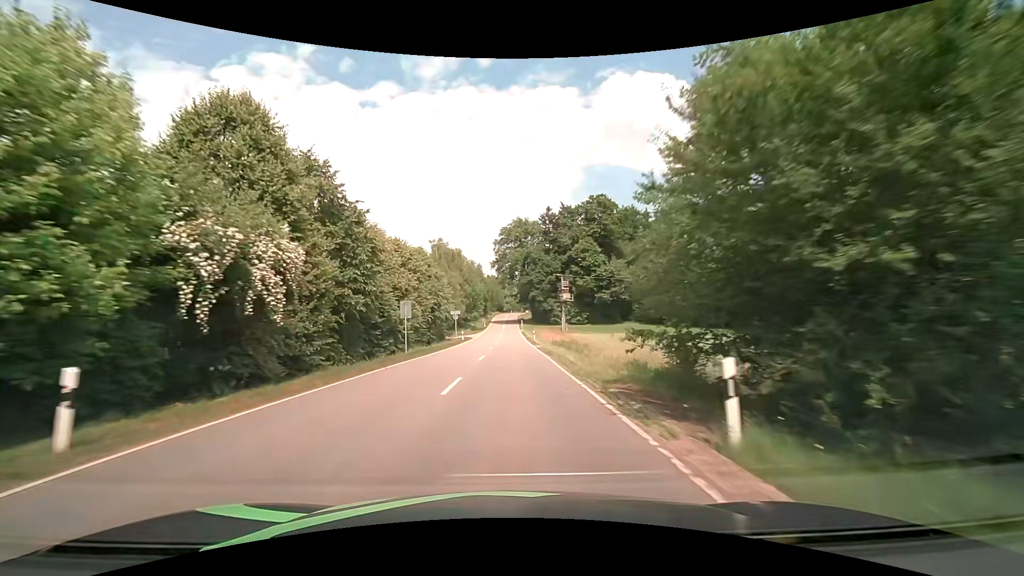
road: tertiary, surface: asphalt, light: Day
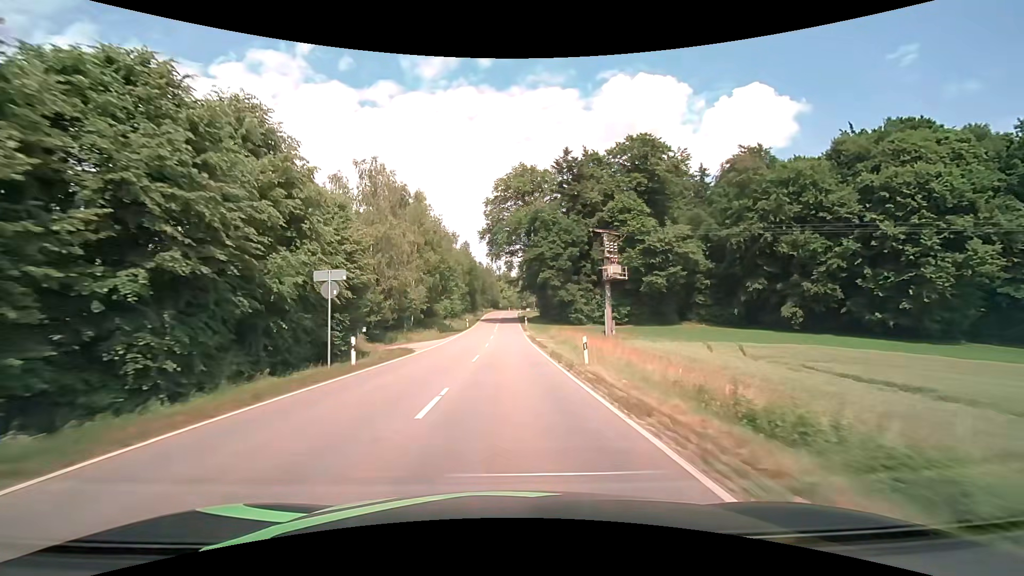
(+0.3, +38.9) m; 0°
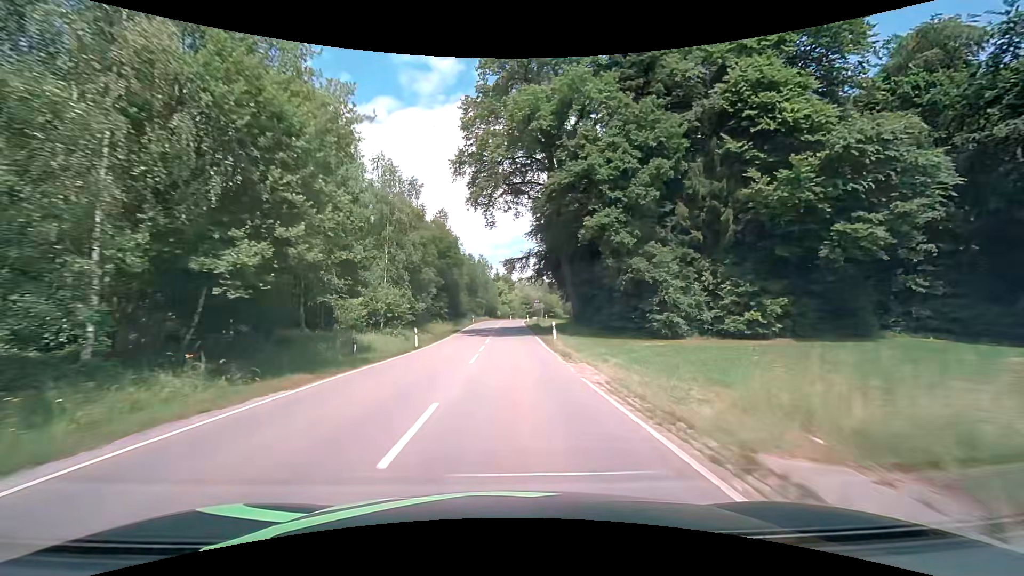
(0.0, +38.7) m; 0°
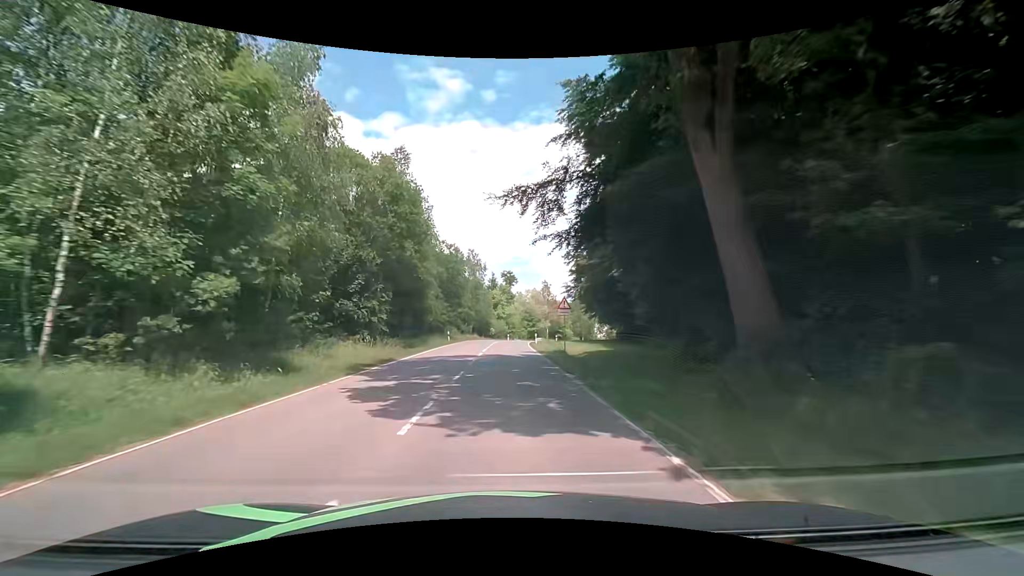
(0.0, +28.6) m; -1°
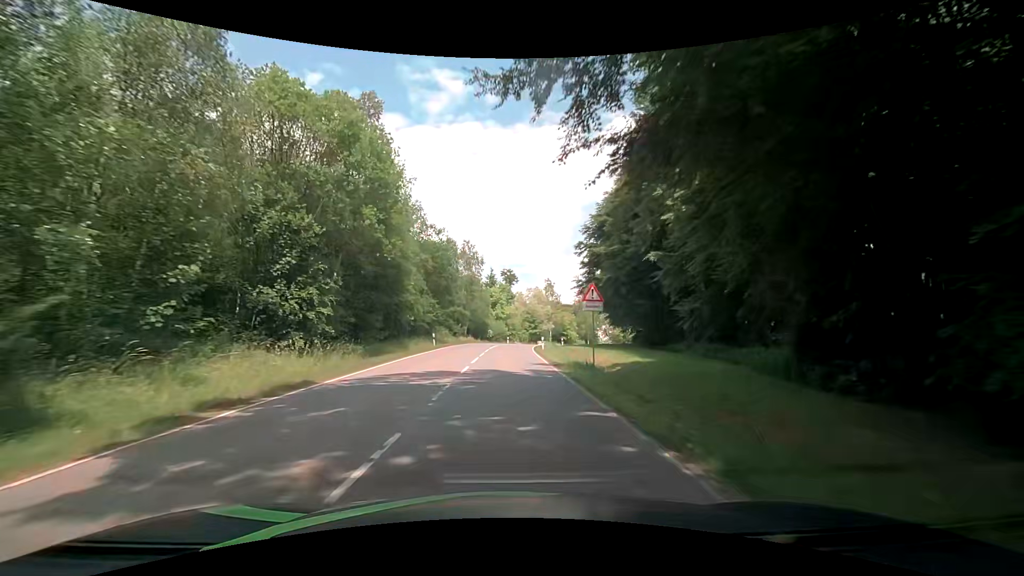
(+0.1, +9.5) m; +1°
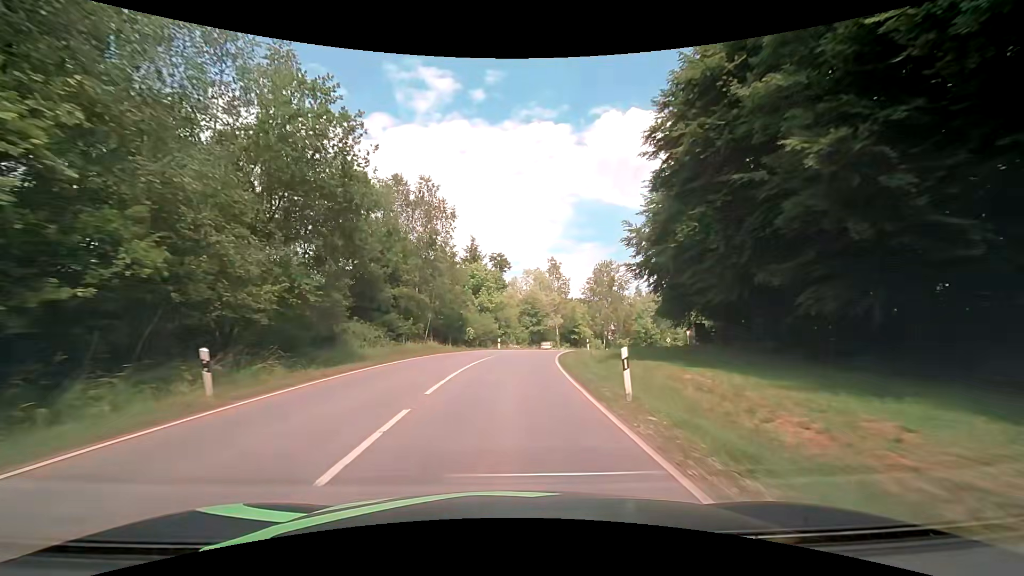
(+0.2, +28.5) m; +1°
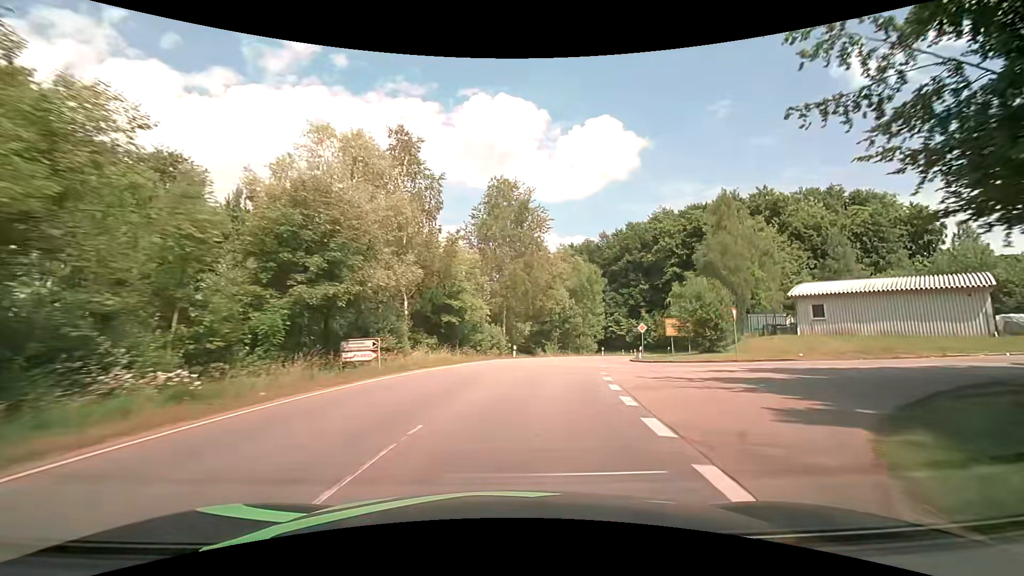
(+4.8, +47.9) m; +15°
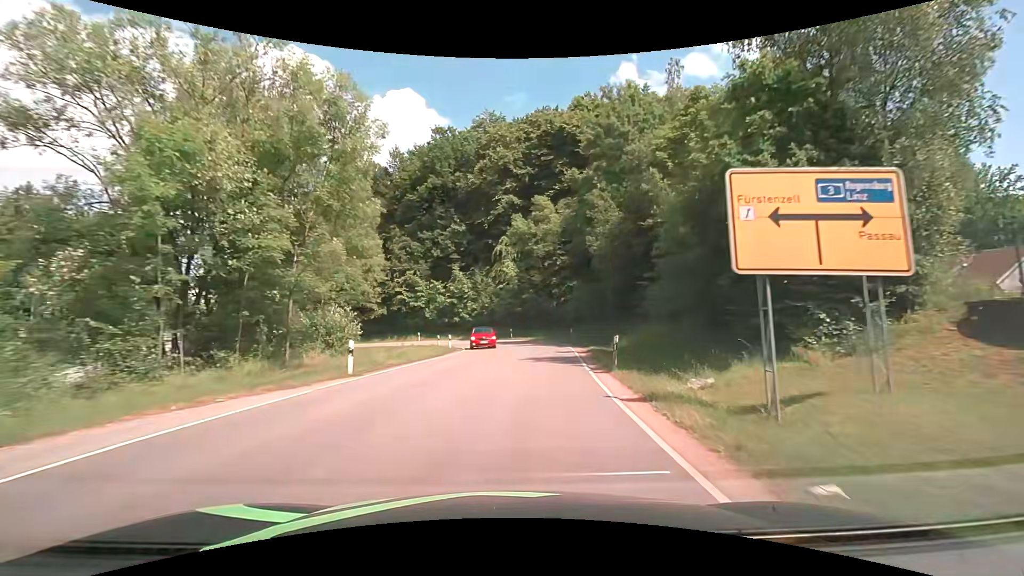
(+9.7, +46.3) m; +23°
(0, +10) (+1, +20) (+2, +30) (+2, +40) (-1, +49) (-7, +57) (-16, +62) (-26, +64) (-35, +67) (-43, +73) m
